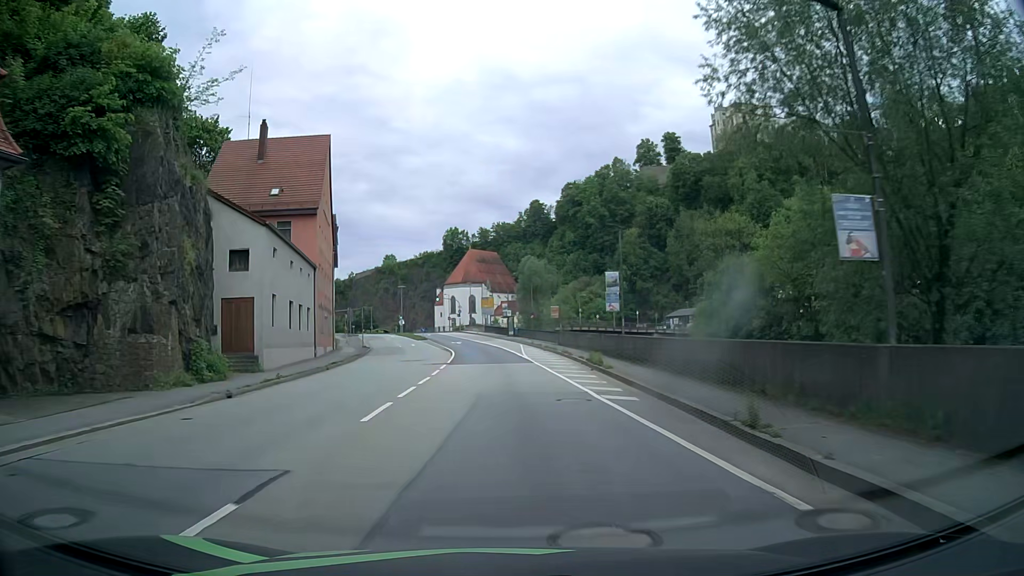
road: primary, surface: asphalt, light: Day
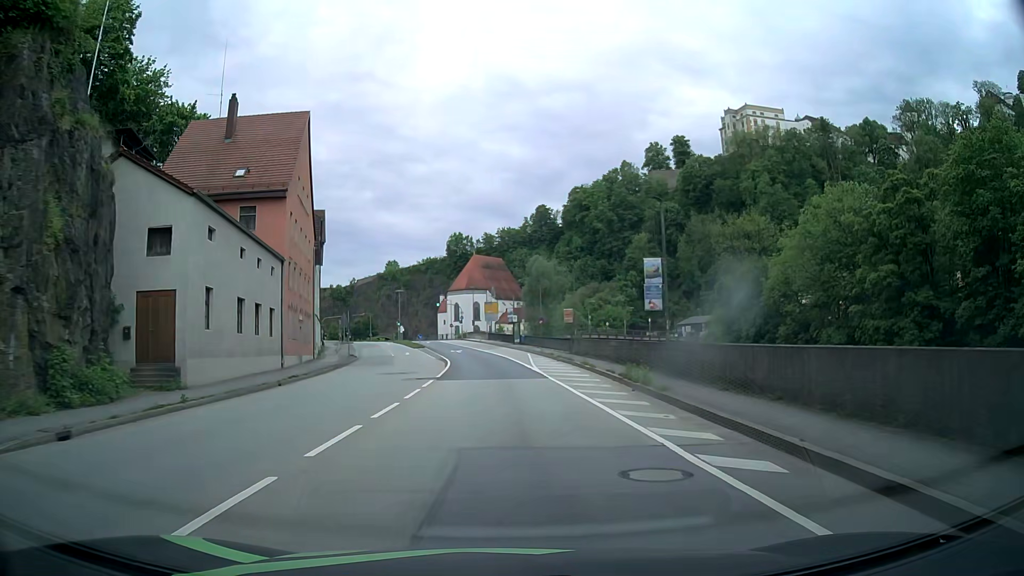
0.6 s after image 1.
(0.0, +7.7) m; -1°
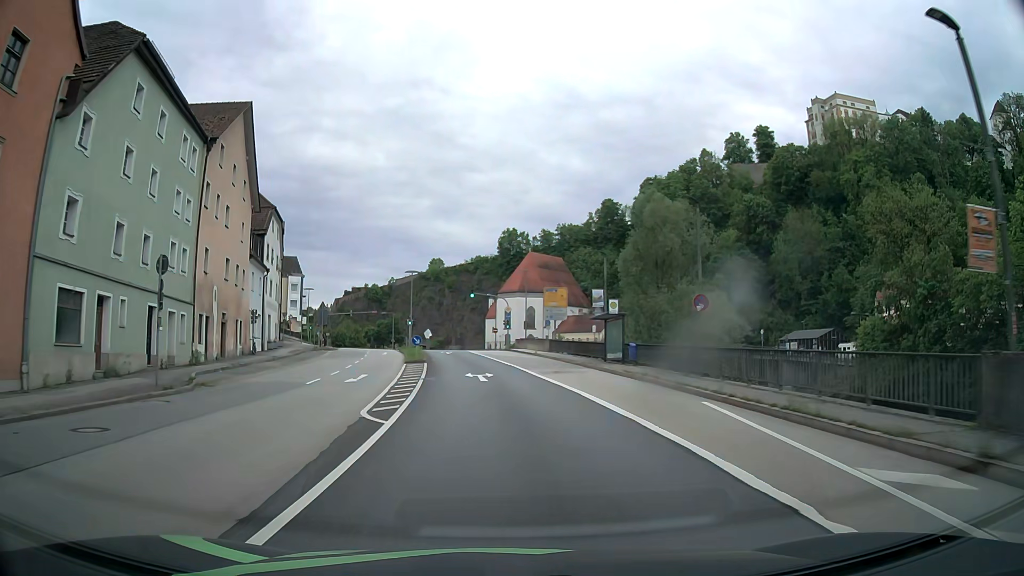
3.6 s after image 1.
(-1.1, +38.2) m; -4°
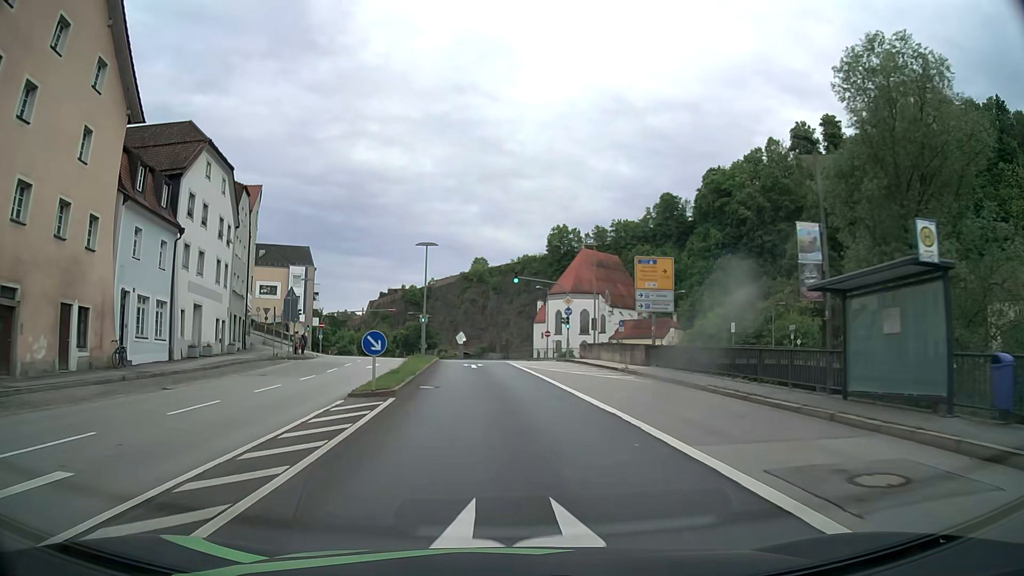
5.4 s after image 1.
(-0.7, +22.8) m; -4°
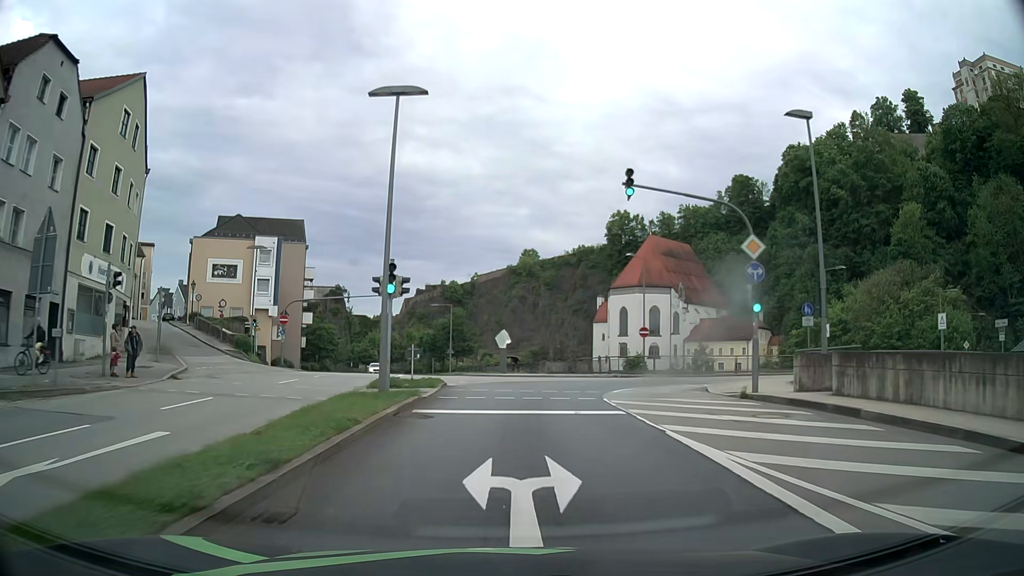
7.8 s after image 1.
(-1.4, +29.9) m; -5°
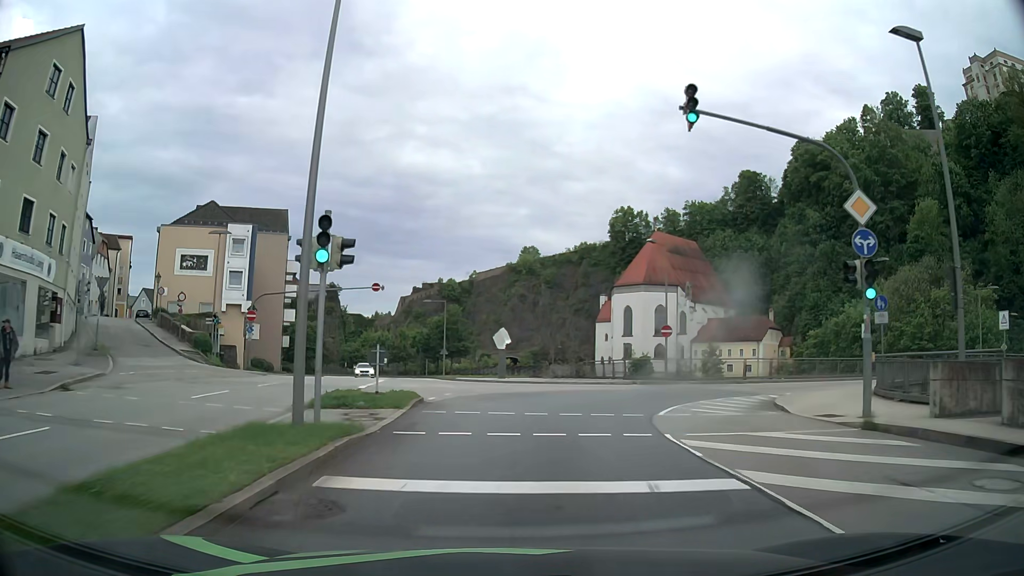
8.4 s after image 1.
(0.0, +6.7) m; 0°
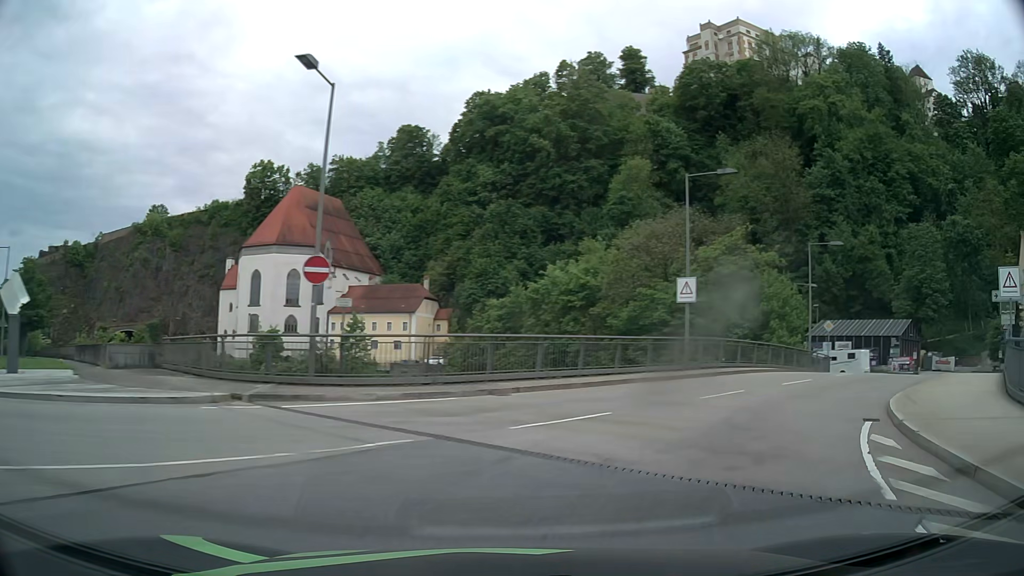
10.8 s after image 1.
(+3.7, +22.5) m; +29°
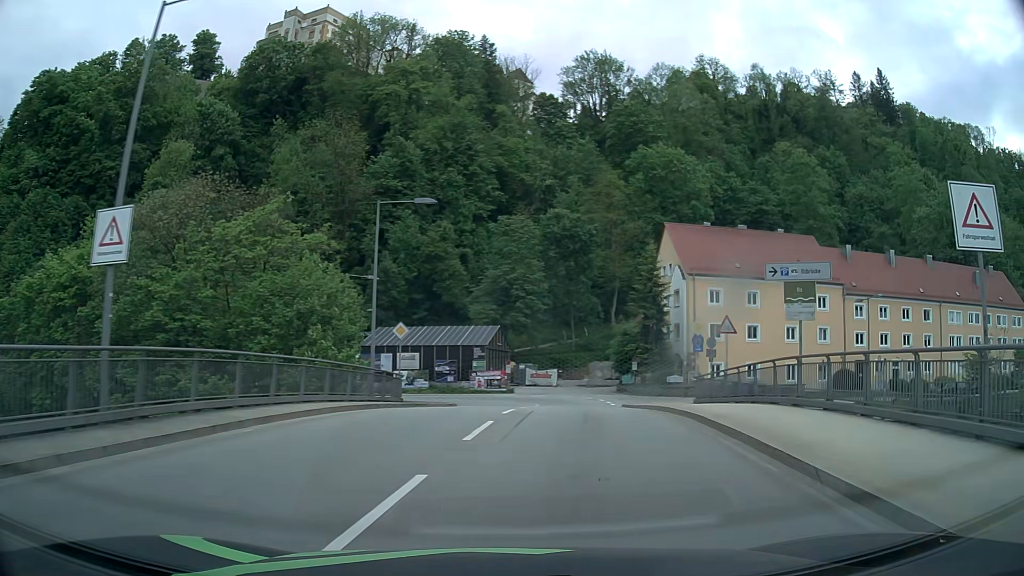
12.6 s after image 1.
(+5.7, +15.1) m; +40°
(+1, +10) (+2, +20) (+4, +30) (+4, +40) (+2, +49) (-4, +57) (-13, +61) (-23, +61) (-33, +61) (-43, +60) m
